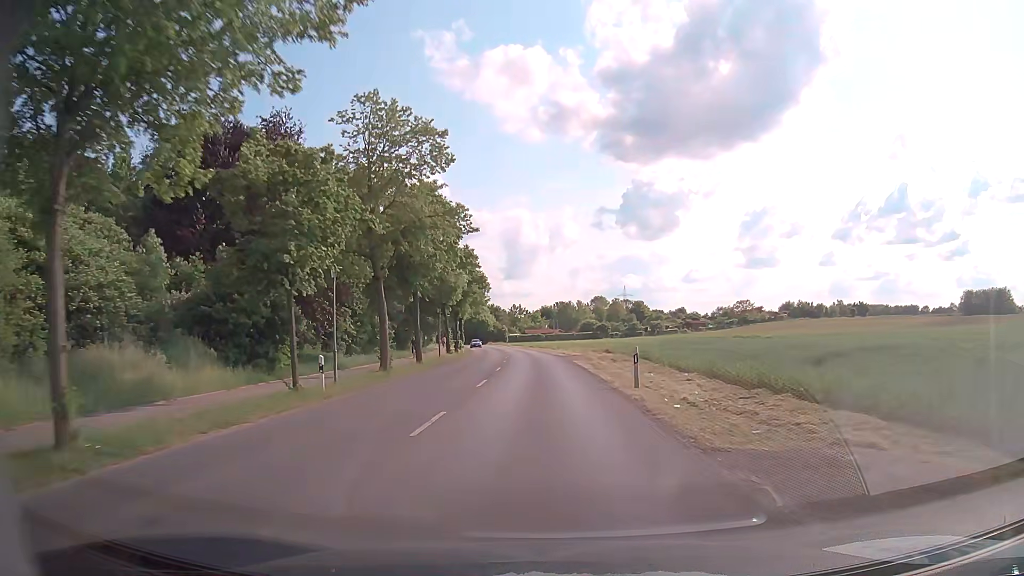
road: tertiary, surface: asphalt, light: Day
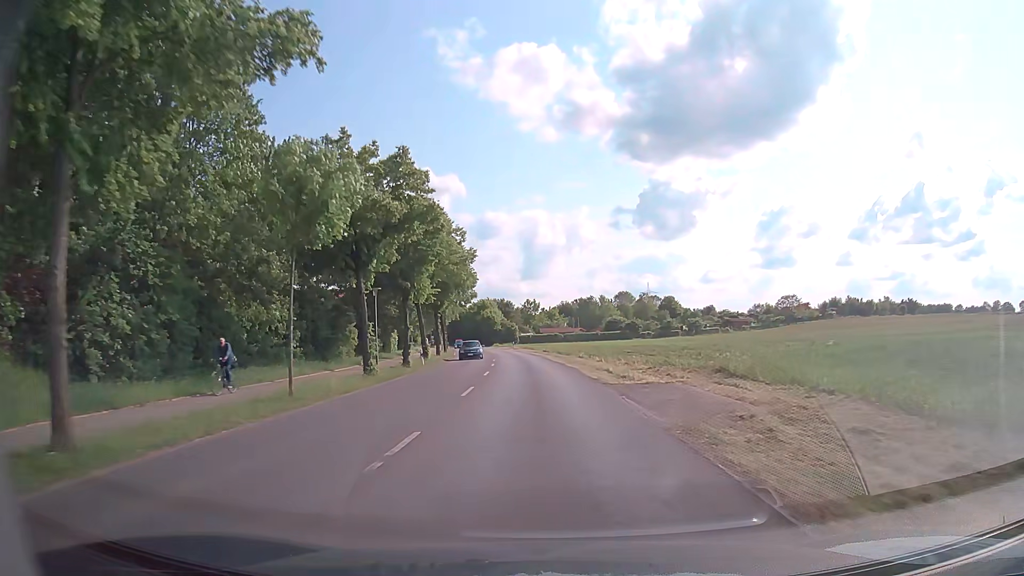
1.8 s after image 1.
(-0.3, +30.1) m; -1°
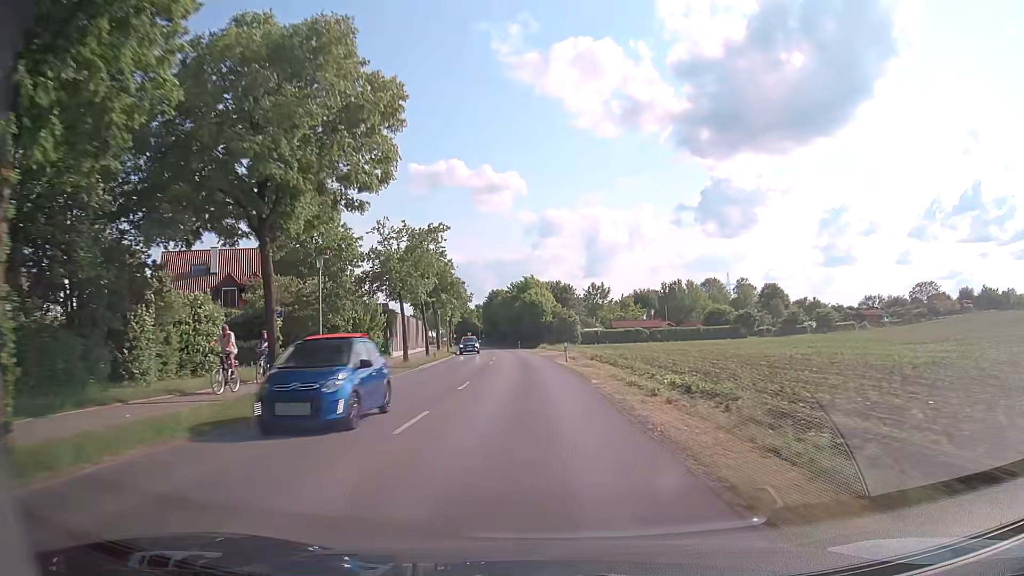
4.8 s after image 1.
(-1.7, +50.3) m; -5°
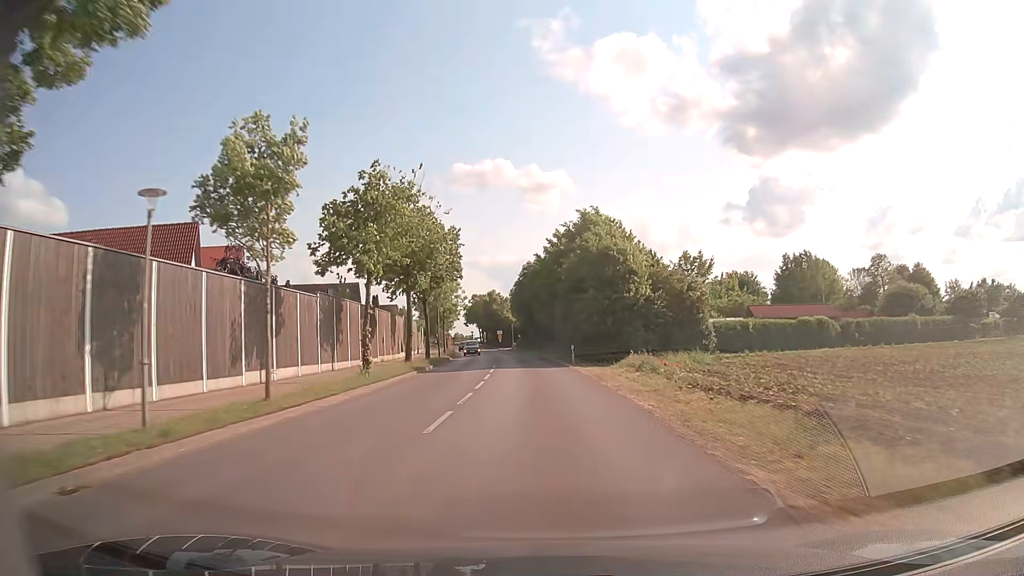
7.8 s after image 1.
(-2.3, +50.4) m; -4°
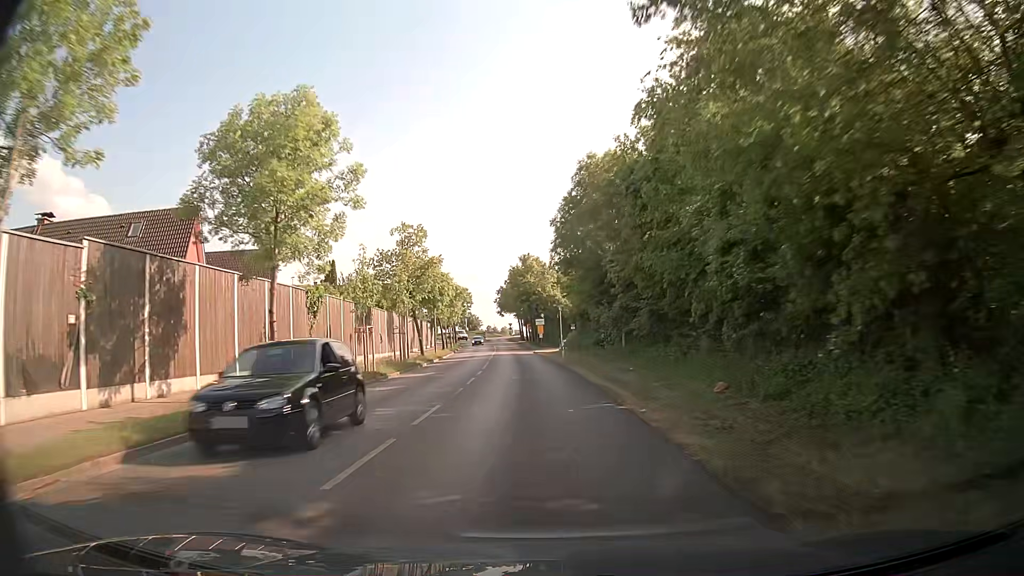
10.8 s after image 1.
(-1.8, +48.6) m; -4°
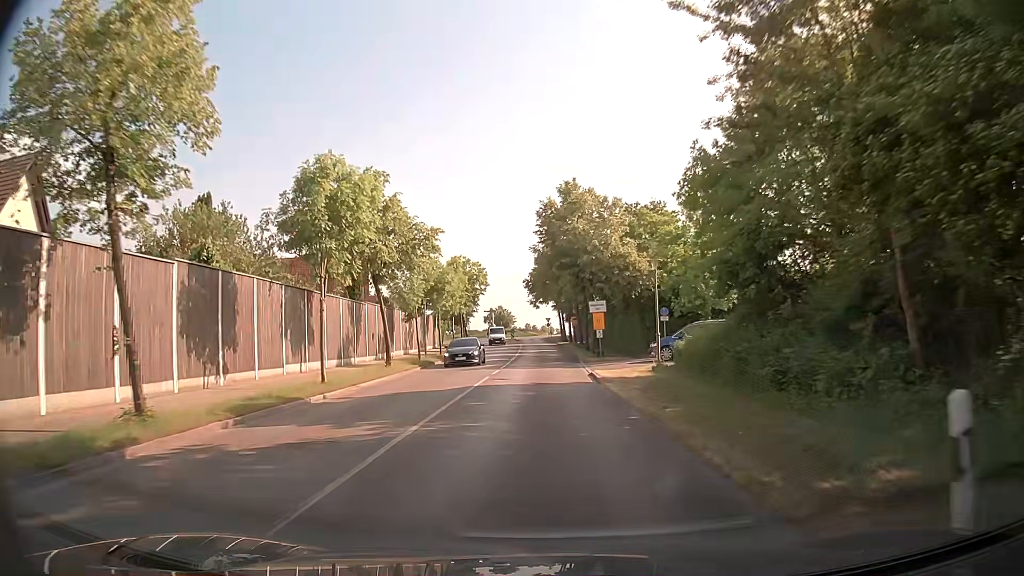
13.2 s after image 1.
(-1.3, +35.0) m; -4°
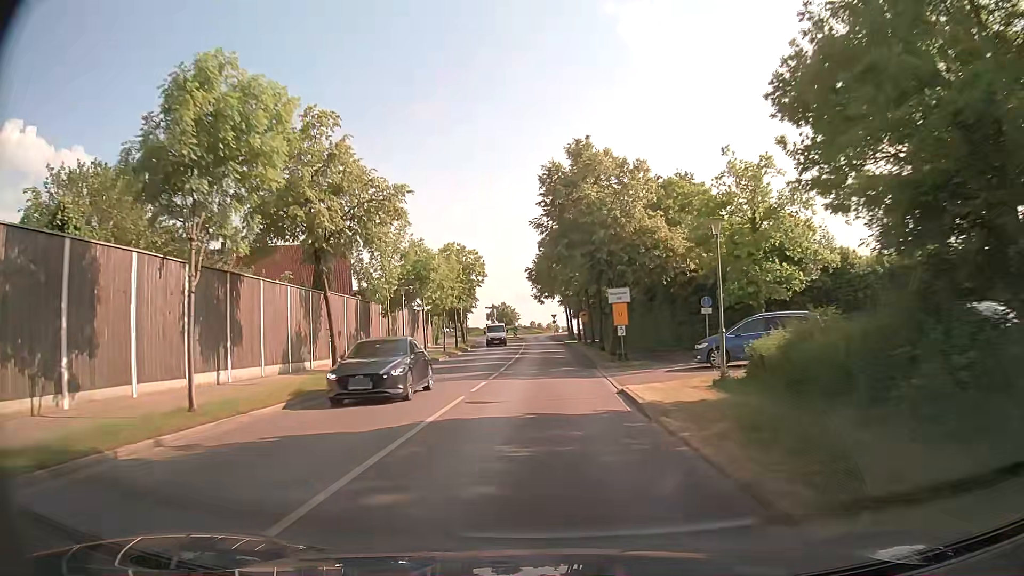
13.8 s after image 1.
(0.0, +8.2) m; -1°
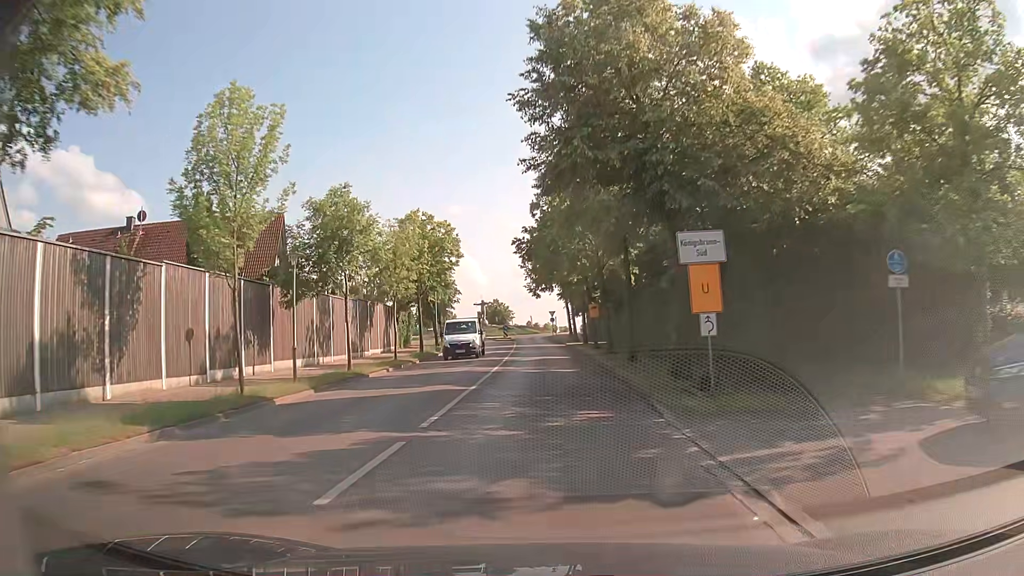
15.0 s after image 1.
(+0.2, +15.3) m; +1°
